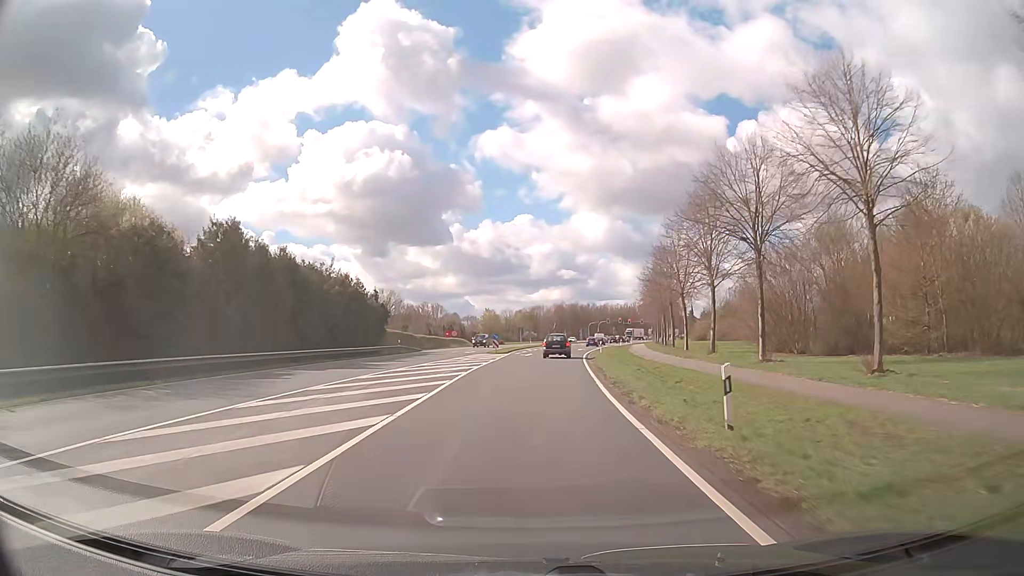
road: primary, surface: asphalt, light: Day
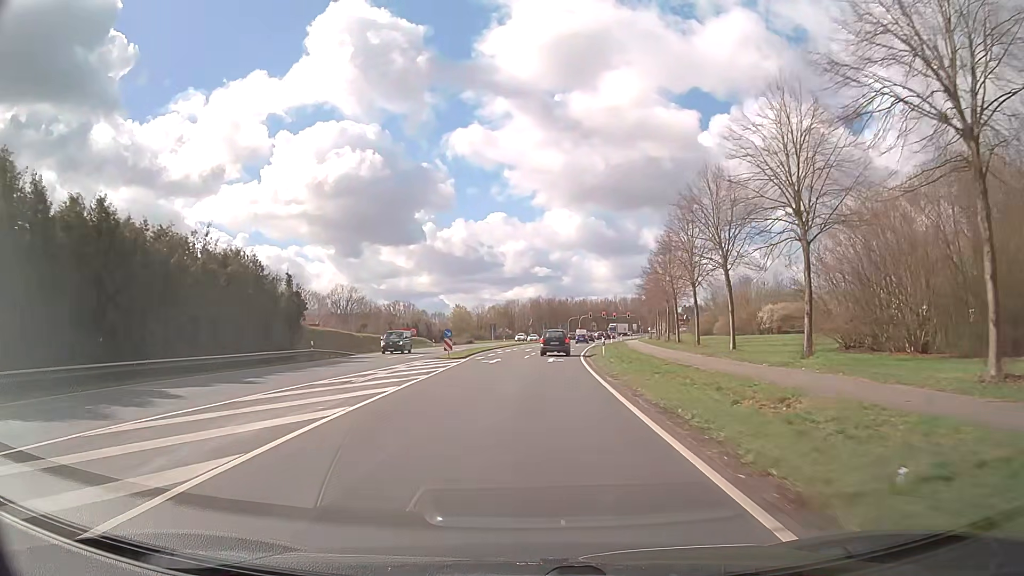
(+0.4, +19.5) m; +2°
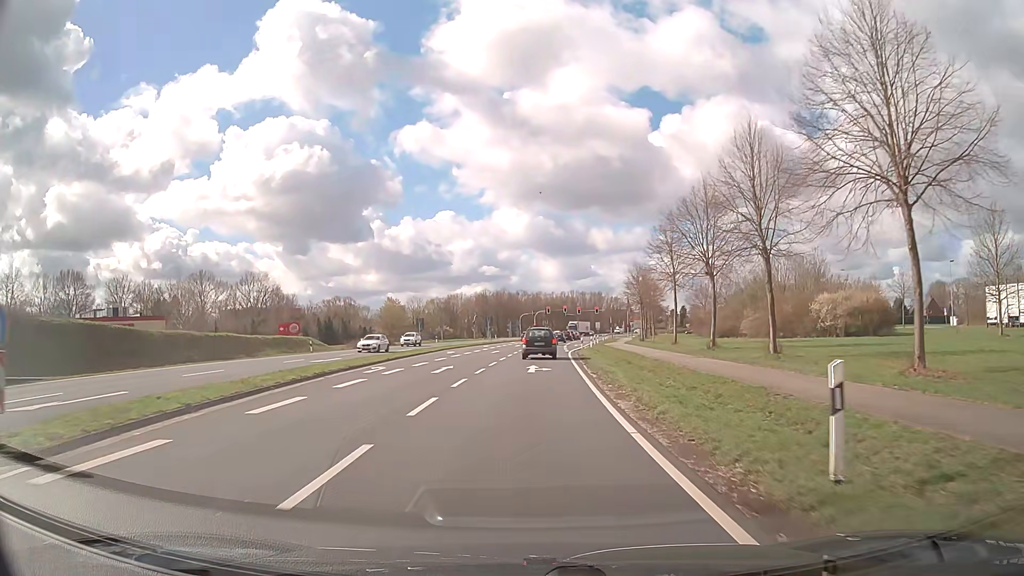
(+1.0, +34.5) m; +4°
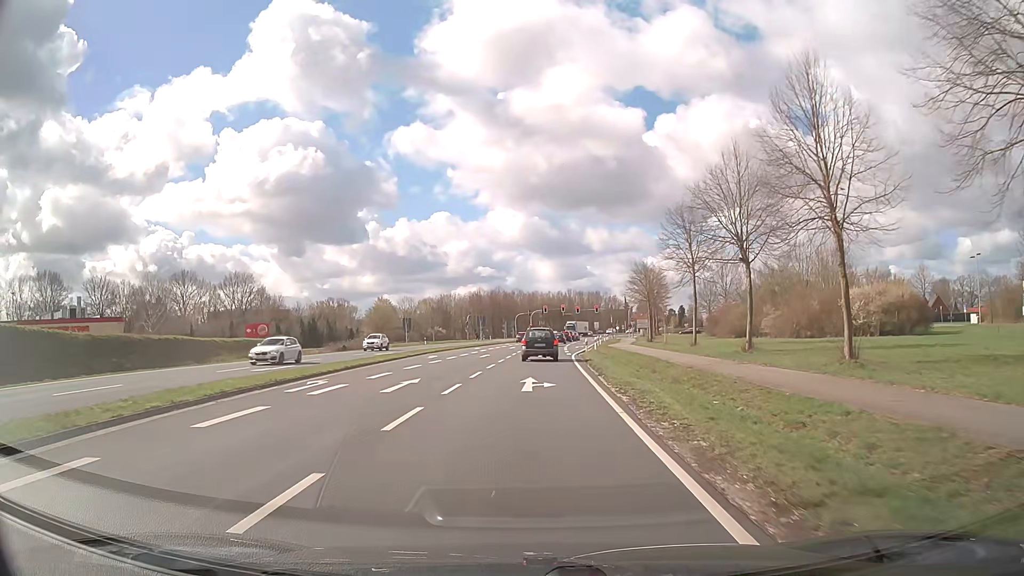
(+0.1, +7.6) m; 0°
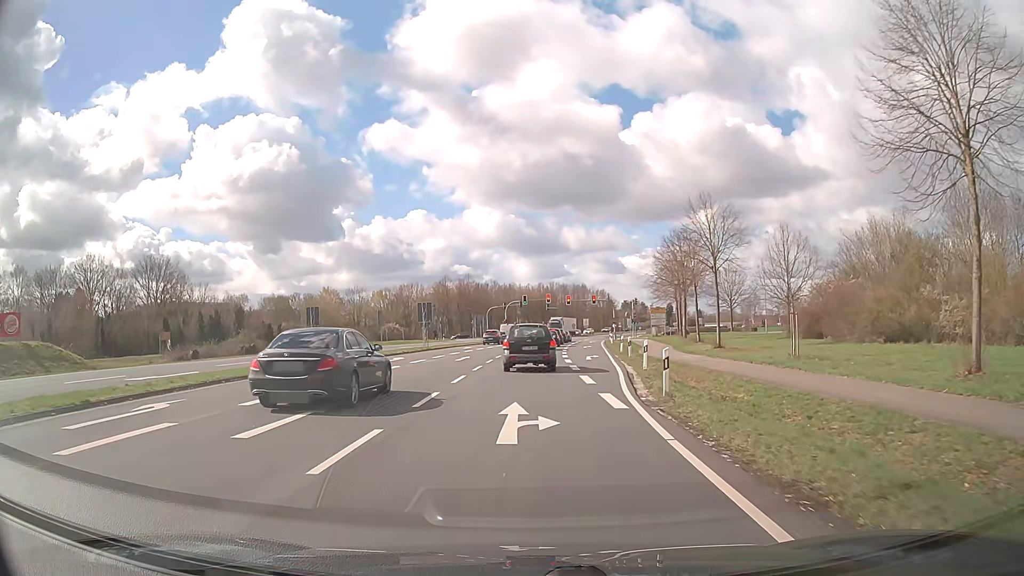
(+0.5, +32.3) m; +2°
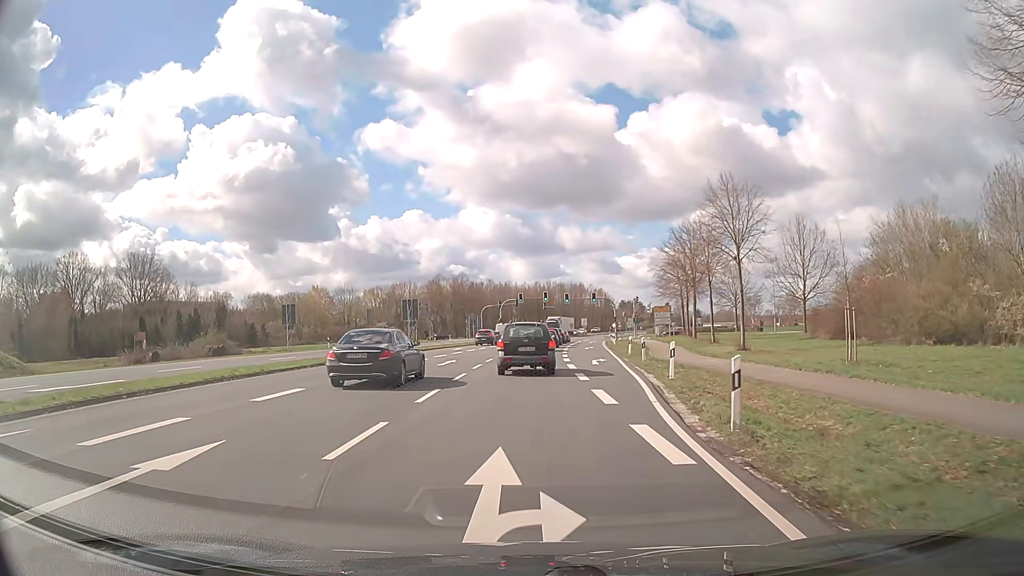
(0.0, +5.2) m; 0°
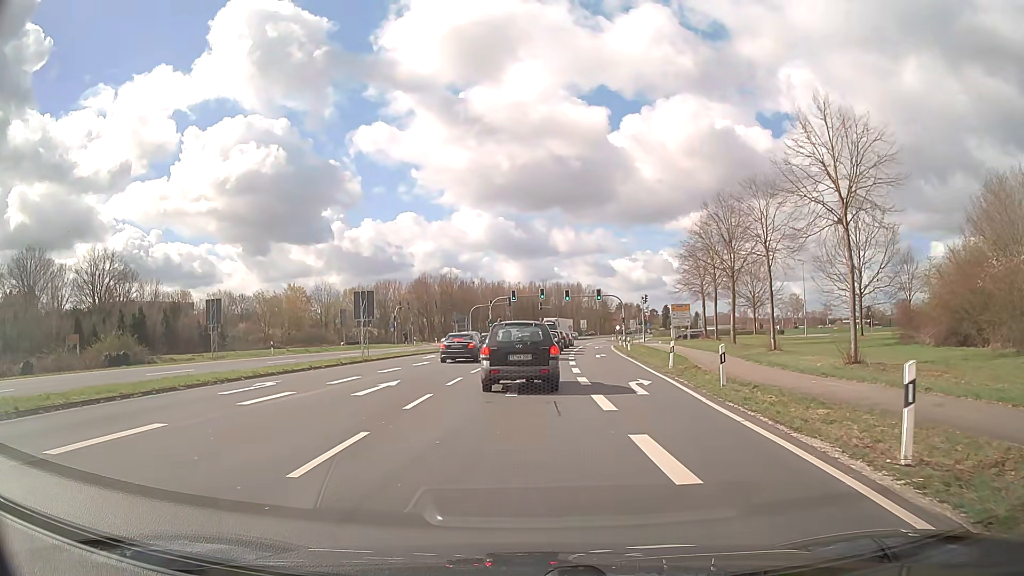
(+0.1, +12.6) m; 0°
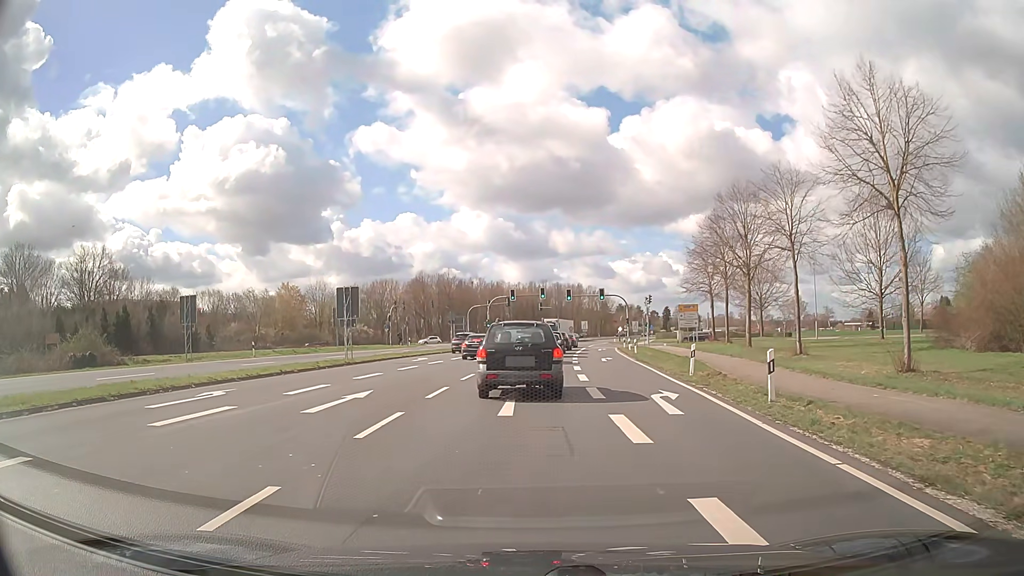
(0.0, +3.4) m; 0°
(0, +10) (0, +20) (0, +30) (+1, +40) (+2, +50) (+3, +60) (+4, +70) (+5, +80) (+6, +90) (+8, +99) m
